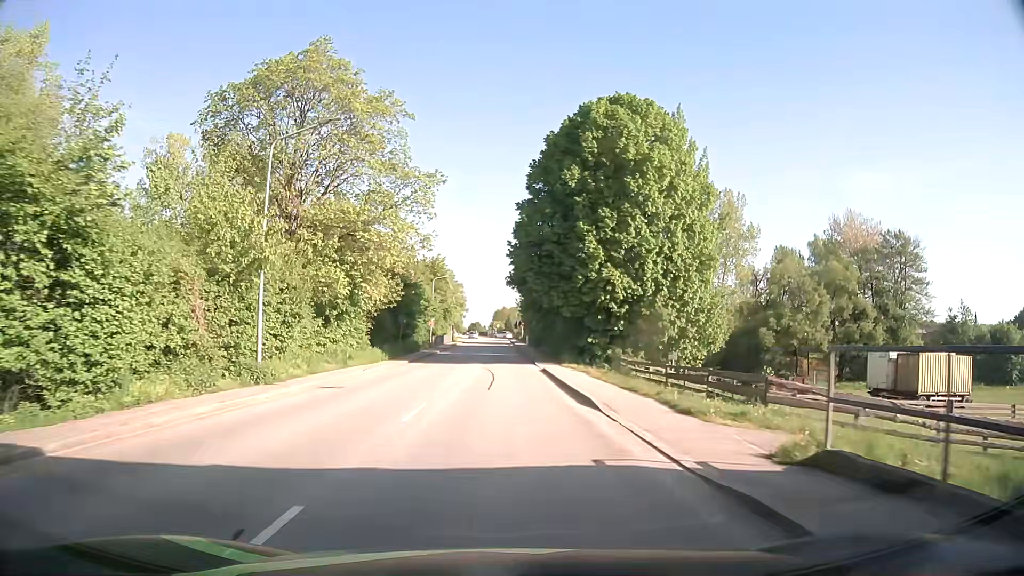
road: secondary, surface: asphalt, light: Day
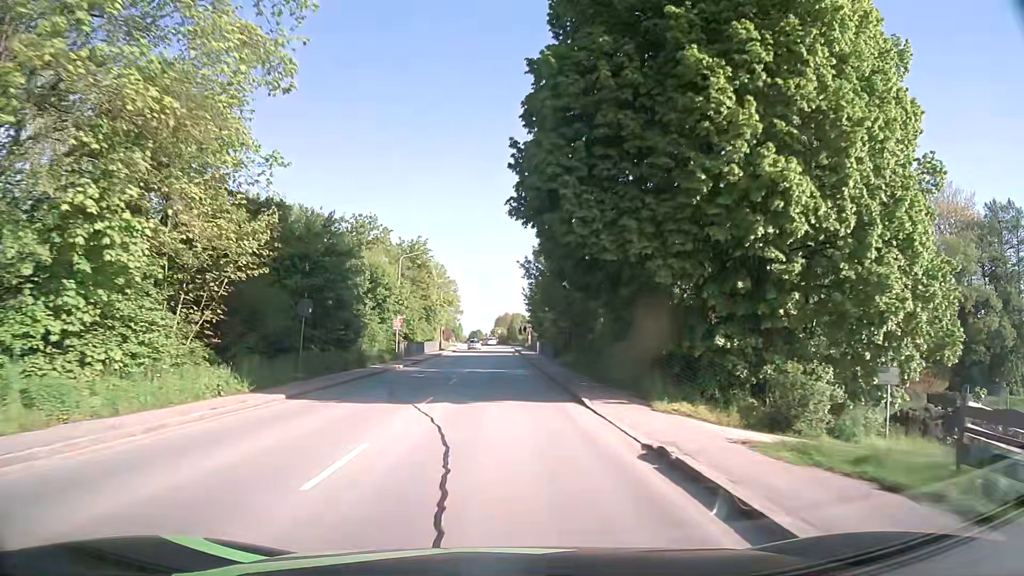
(+0.1, +23.3) m; 0°
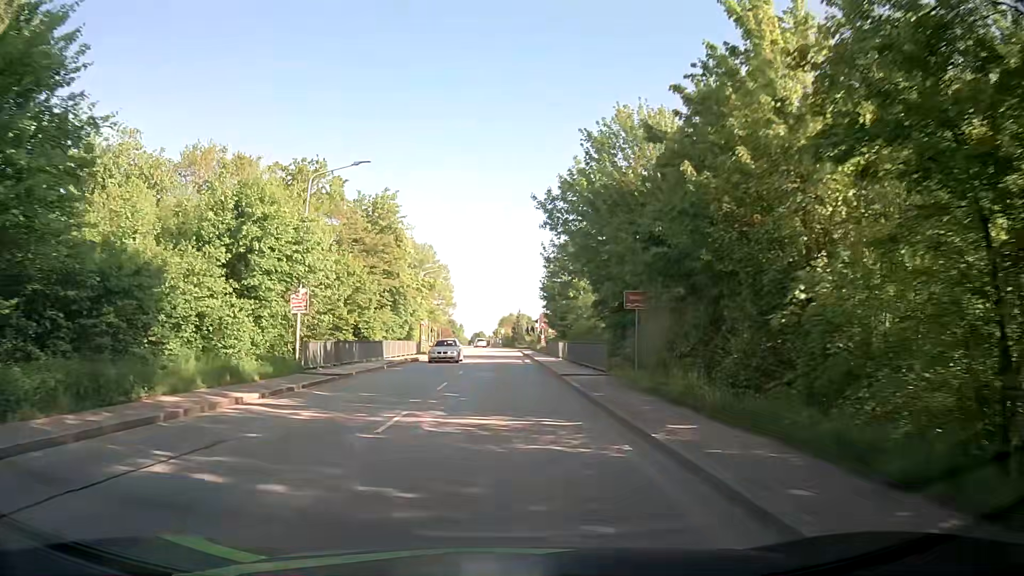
(-0.1, +23.3) m; 0°
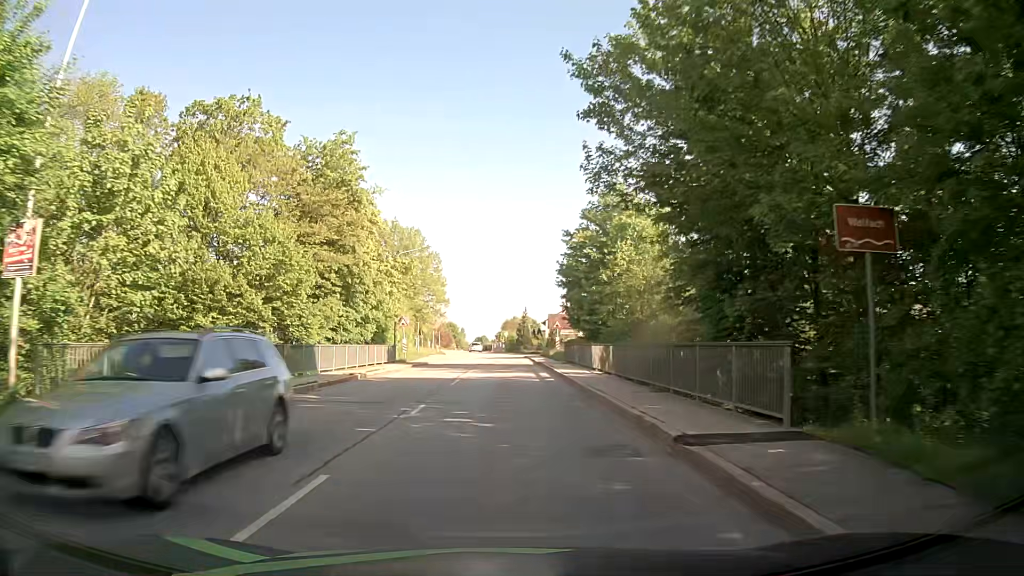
(-0.1, +15.3) m; -1°
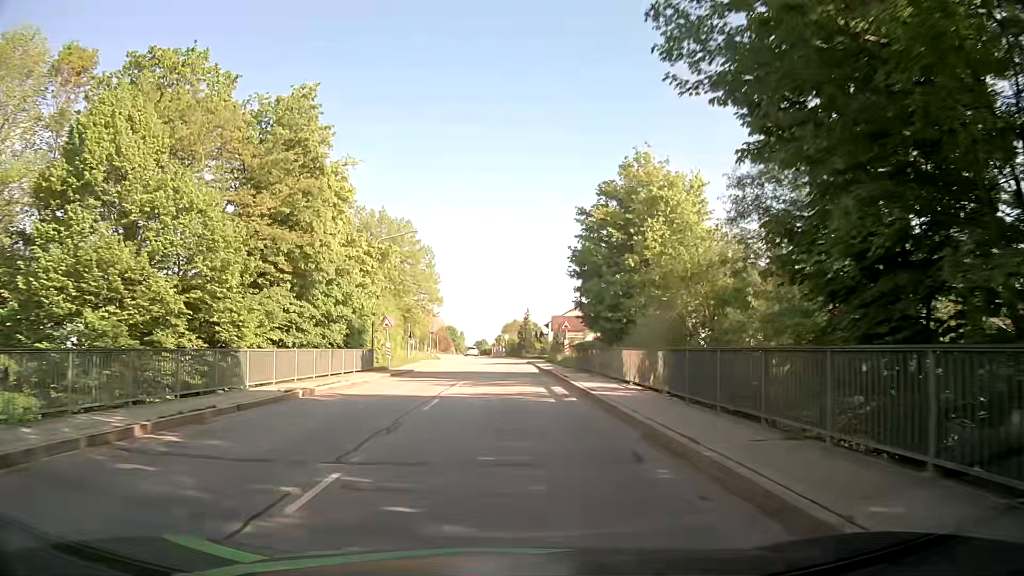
(+0.1, +7.5) m; 0°
(0, +10) (0, +20) (0, +30) (0, +40) (0, +50) (-1, +60) (-1, +70) (-2, +80) (-3, +90) (-4, +100) m
